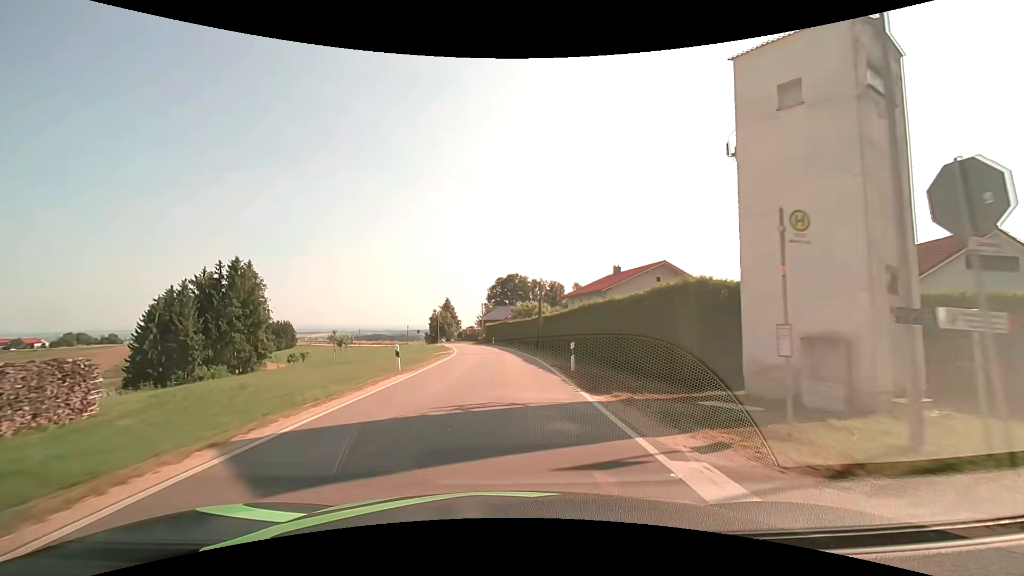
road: tertiary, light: Day
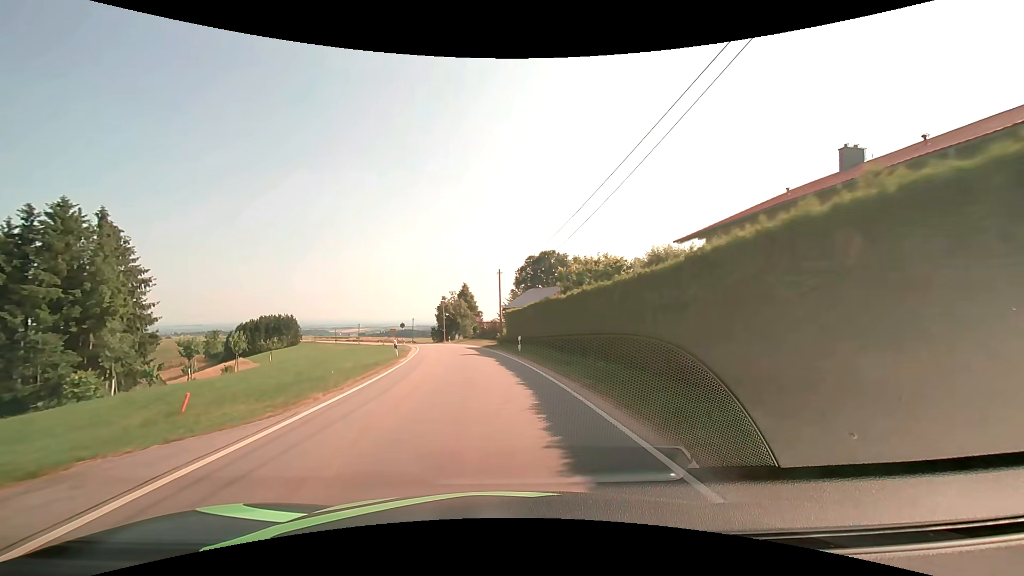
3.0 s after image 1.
(-0.6, +38.2) m; -3°
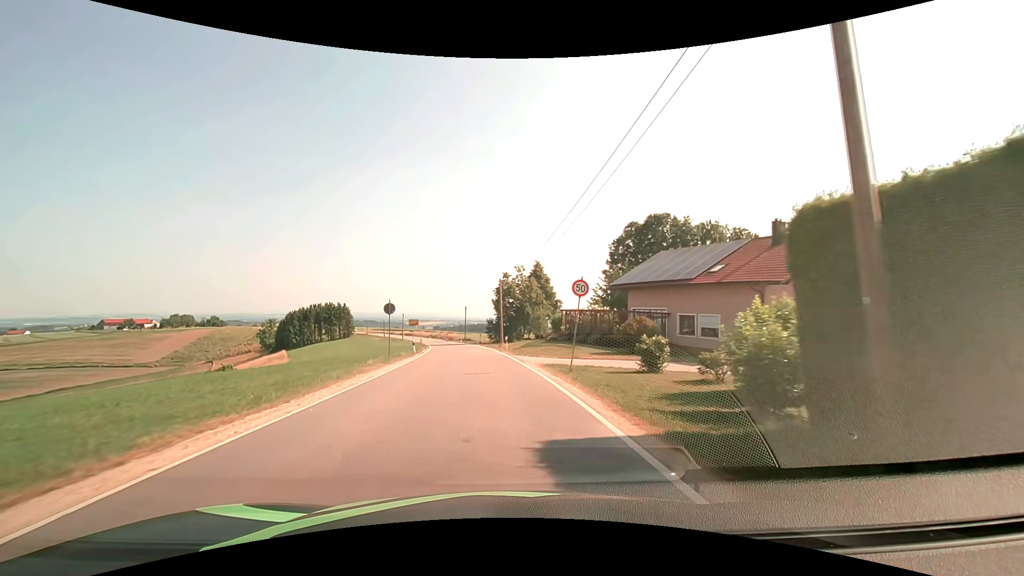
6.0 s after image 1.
(-3.0, +37.6) m; -8°
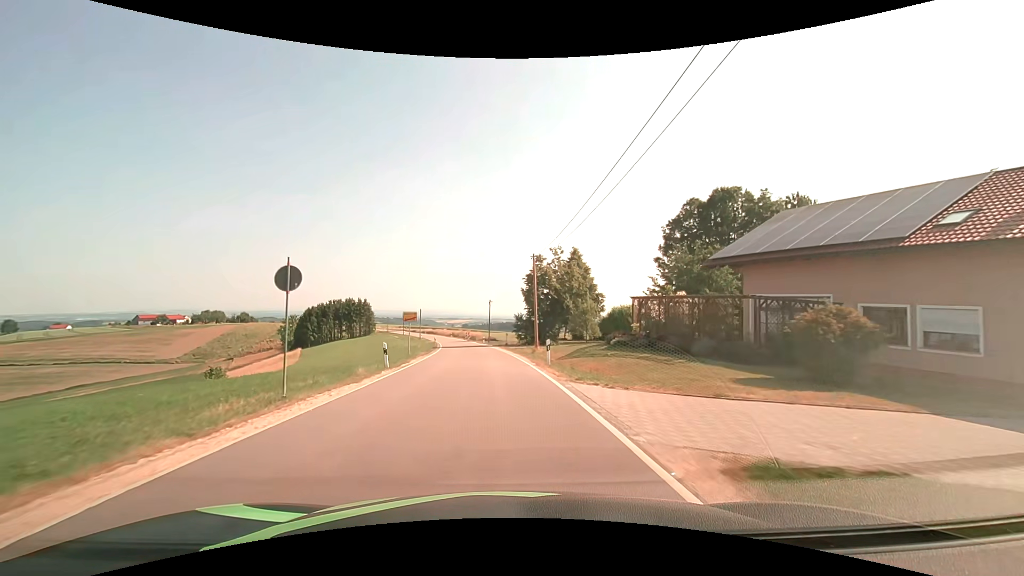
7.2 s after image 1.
(-0.5, +15.1) m; -3°
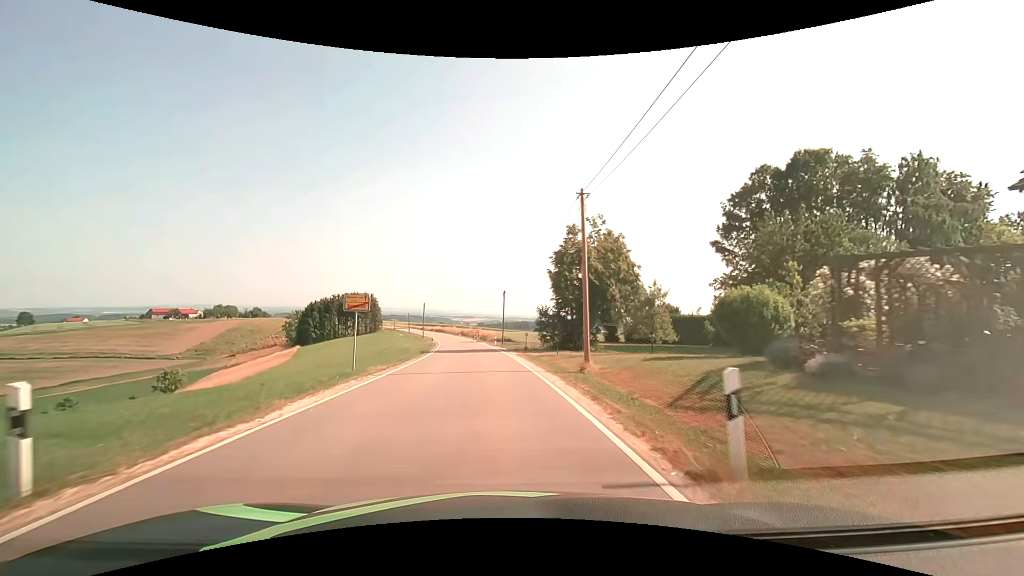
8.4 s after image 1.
(-0.3, +15.4) m; -2°
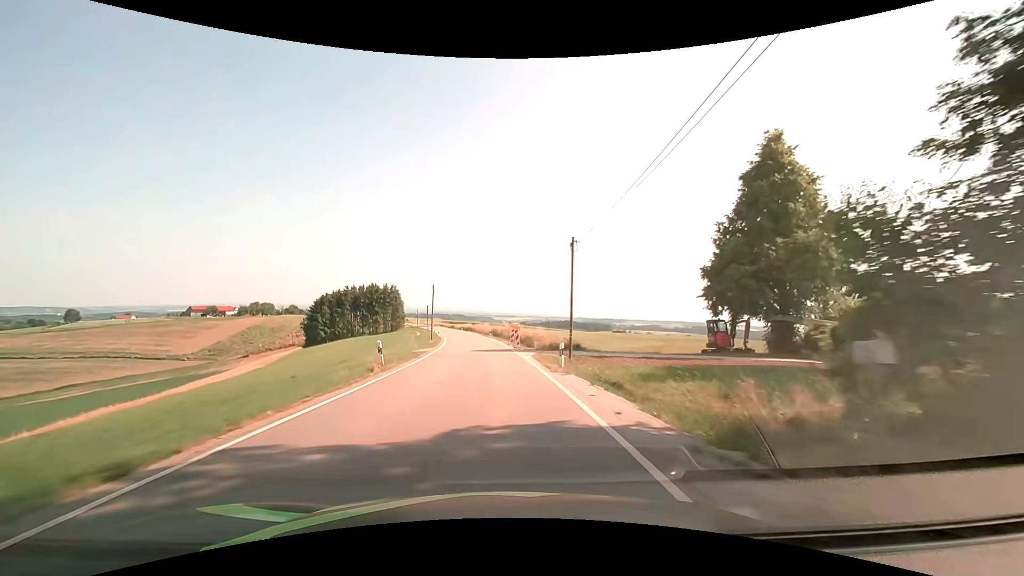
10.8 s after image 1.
(-1.5, +34.0) m; -5°
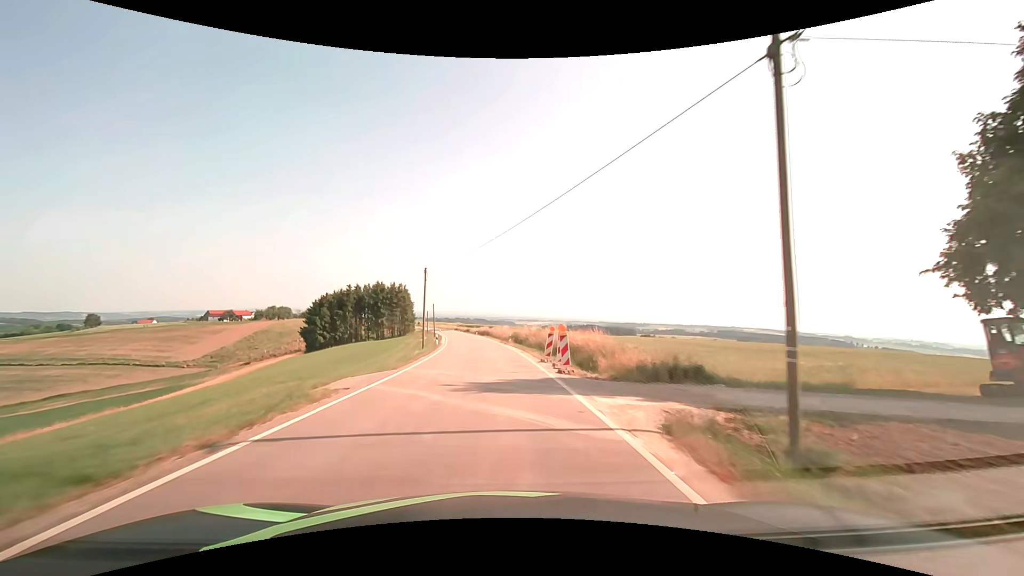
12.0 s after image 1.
(-0.4, +19.2) m; -2°
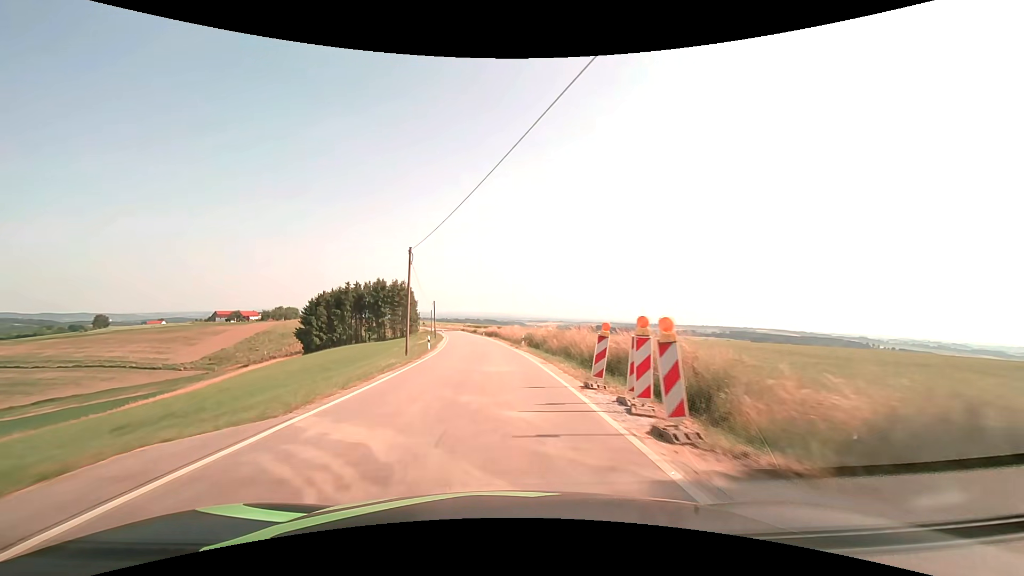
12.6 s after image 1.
(-0.1, +10.1) m; -1°
(0, +10) (0, +20) (-1, +30) (-2, +40) (-2, +50) (-3, +60) (-5, +70) (-6, +80) (-7, +90) (-9, +100) m
